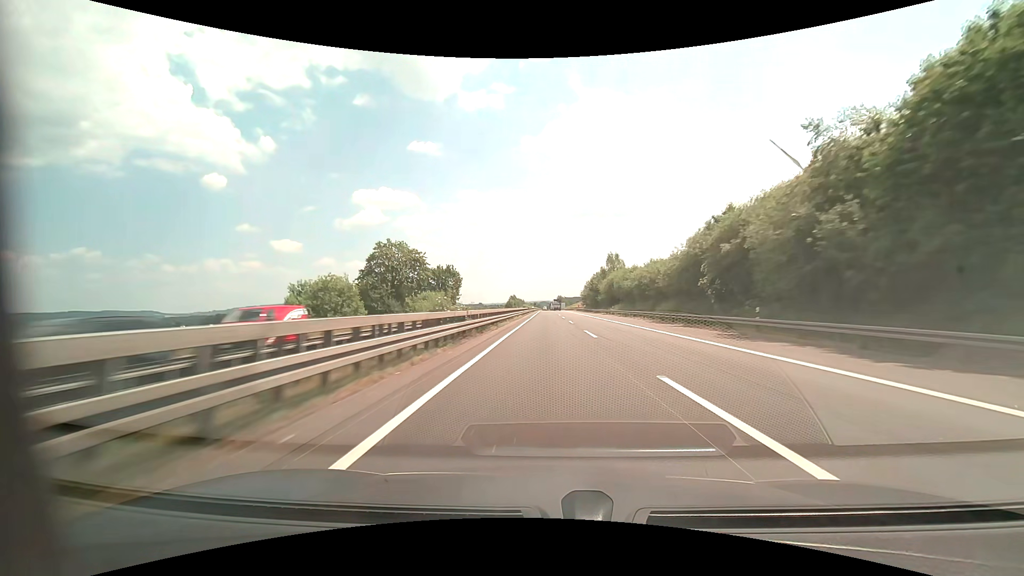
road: motorway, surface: asphalt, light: Day
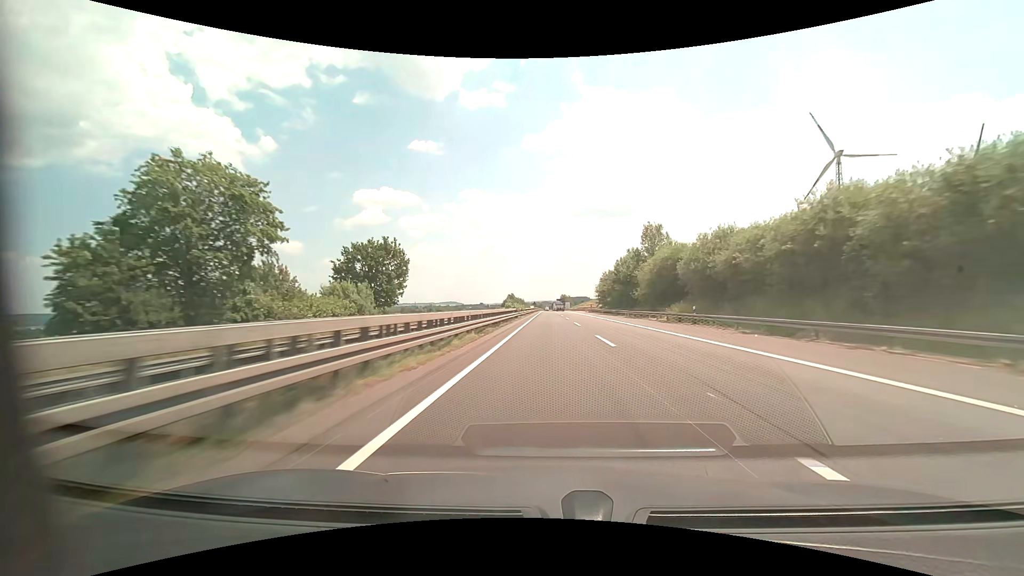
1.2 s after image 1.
(0.0, +41.2) m; 0°
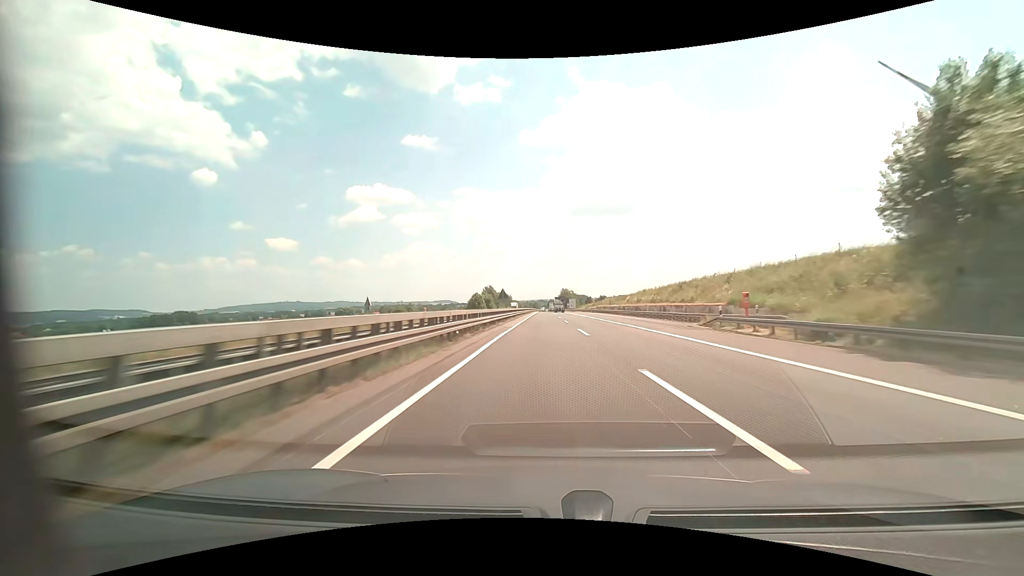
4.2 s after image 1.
(+0.4, +103.0) m; 0°
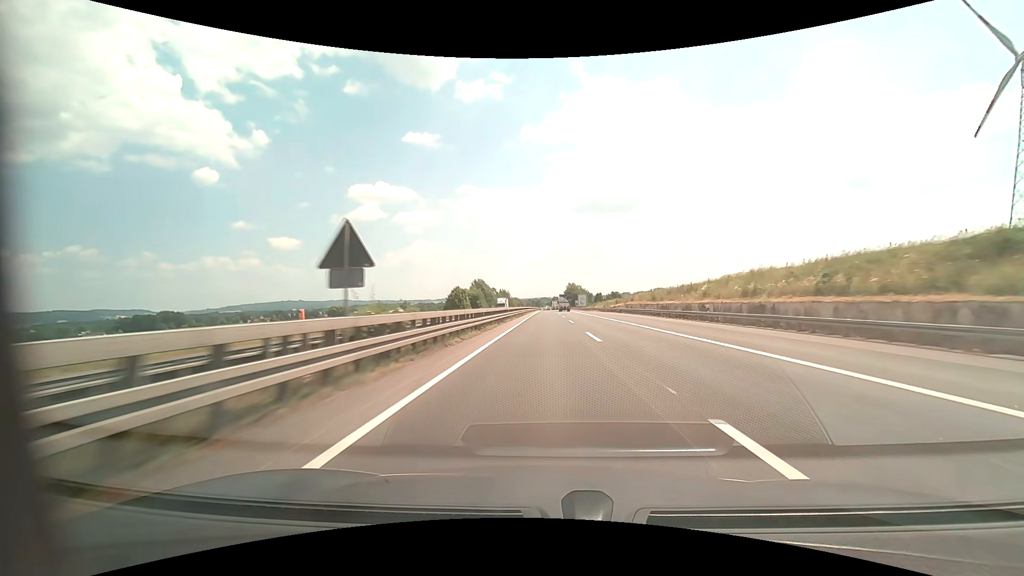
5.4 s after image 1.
(-0.1, +41.2) m; 0°
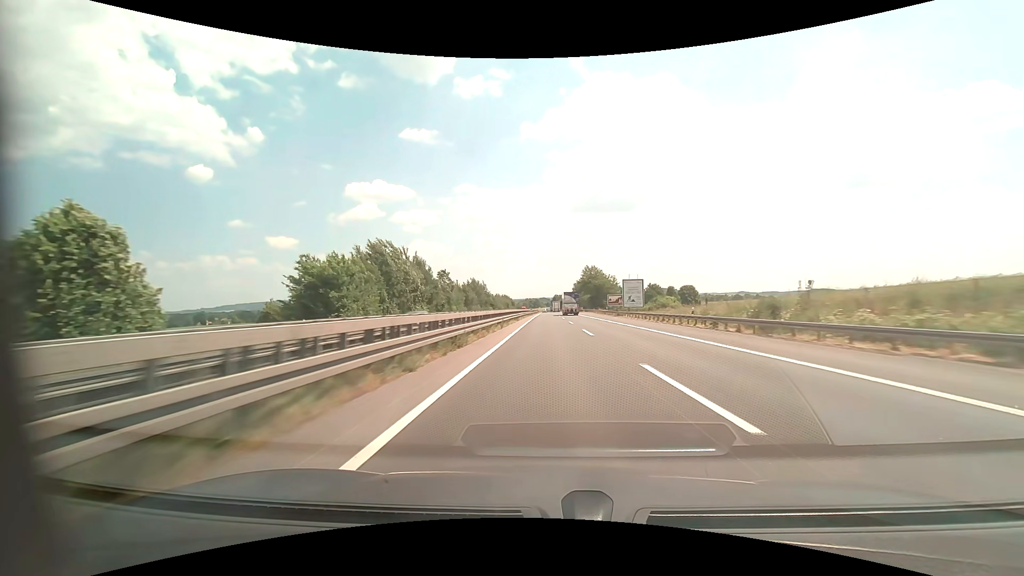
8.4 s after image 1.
(-0.1, +103.1) m; 0°
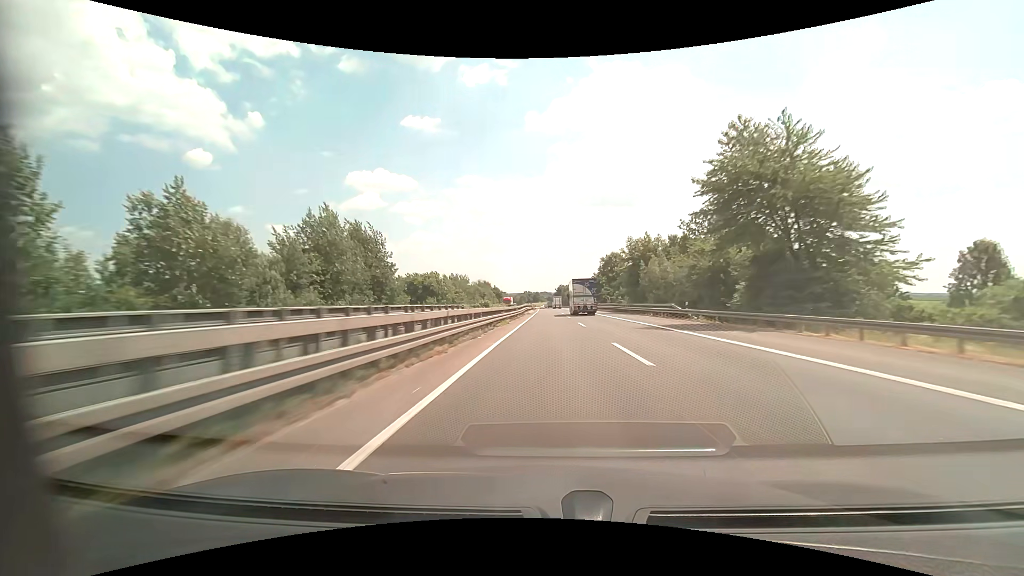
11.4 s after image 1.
(0.0, +103.2) m; 0°
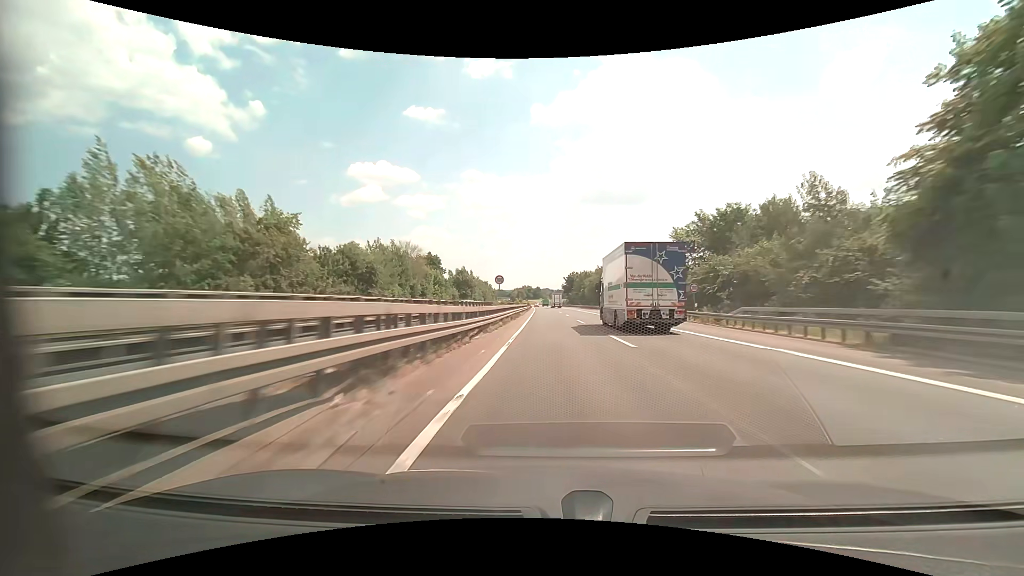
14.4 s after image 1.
(-0.3, +103.6) m; 0°
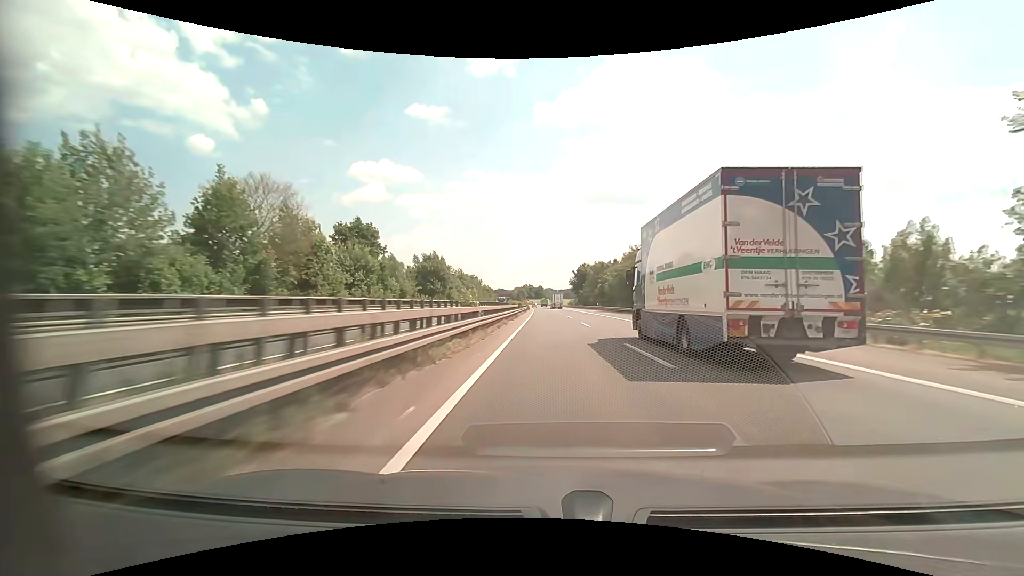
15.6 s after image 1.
(-0.1, +40.4) m; 0°
(0, +10) (0, +20) (0, +30) (0, +40) (0, +50) (0, +60) (0, +70) (-1, +80) (-1, +90) (-1, +100) m
